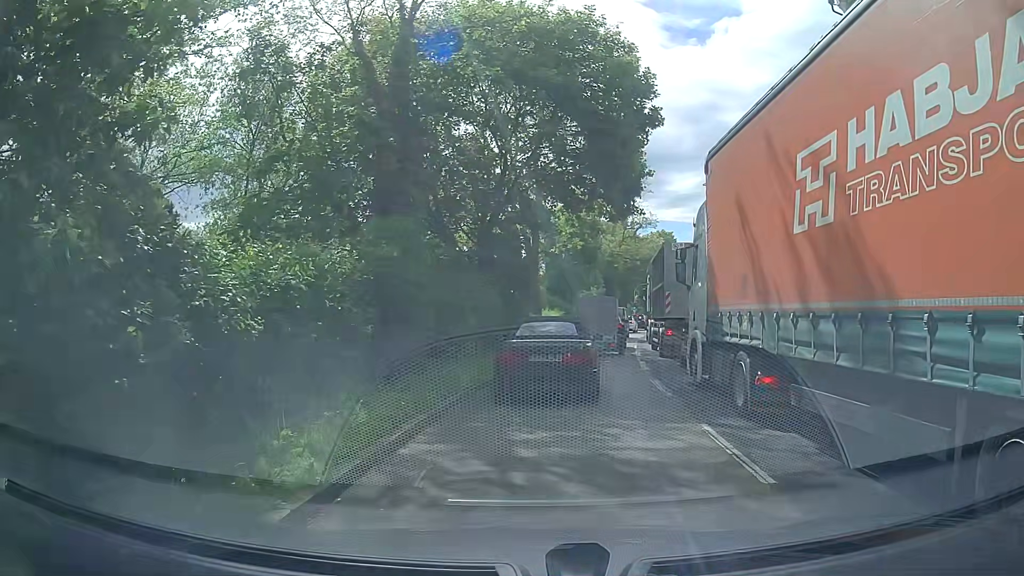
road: primary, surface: asphalt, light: Day
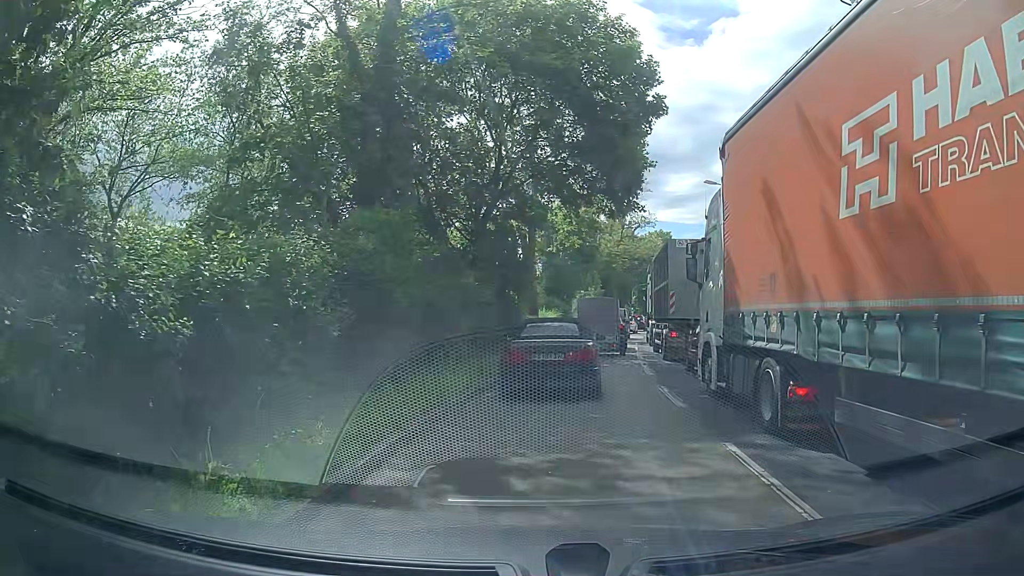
(0.0, +1.3) m; +2°
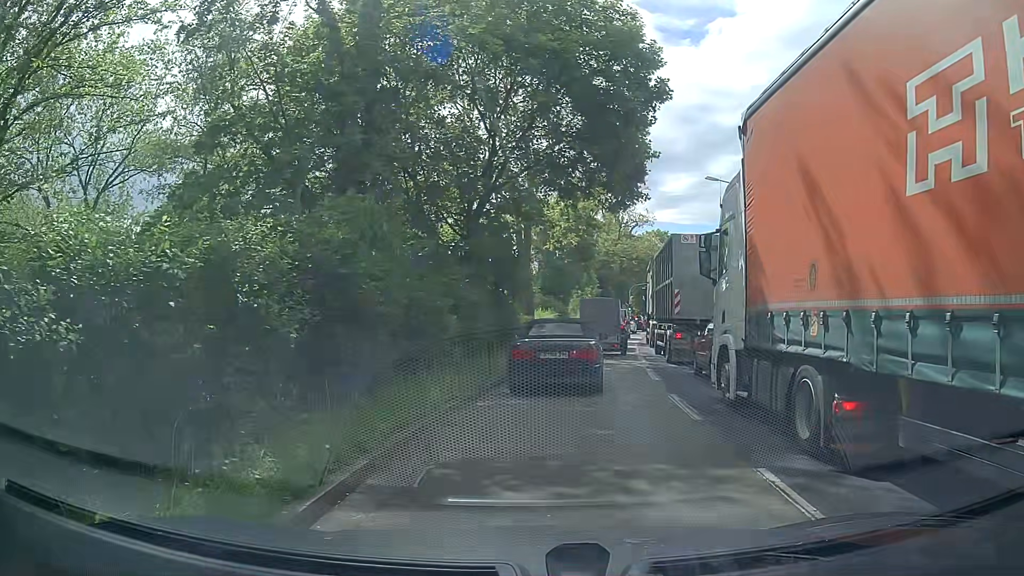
(0.0, +1.3) m; +2°
